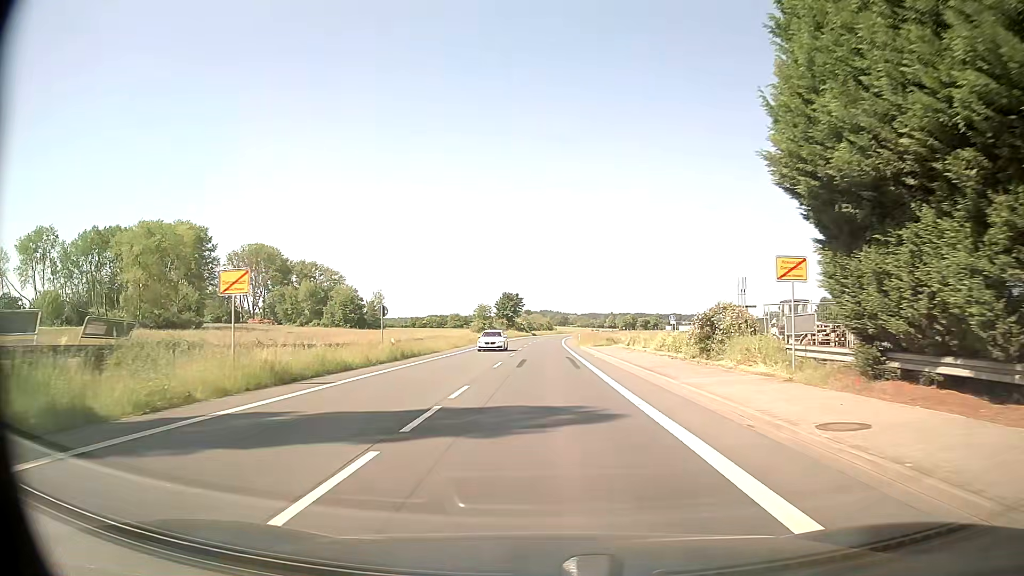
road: secondary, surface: asphalt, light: Day
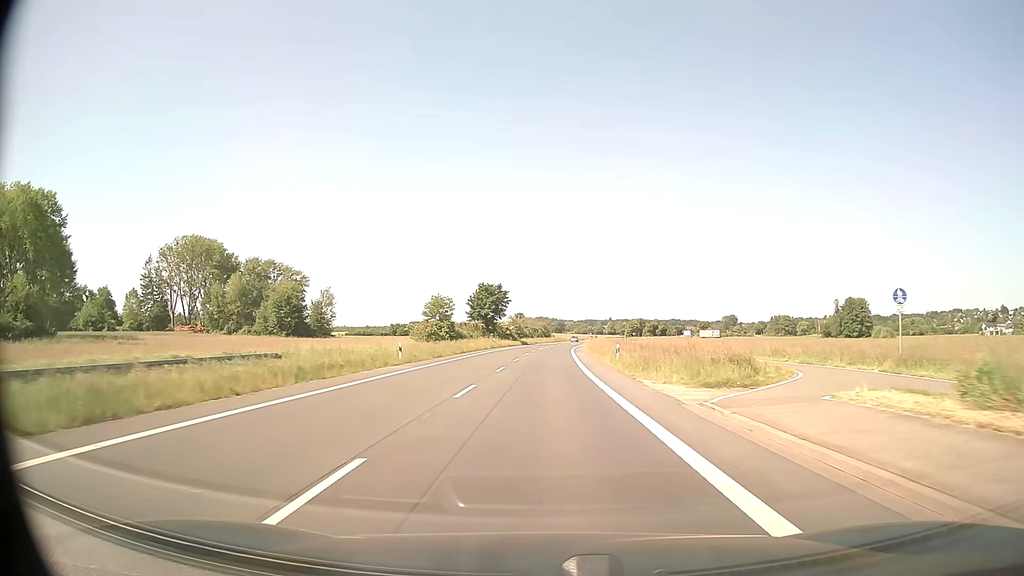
(+0.4, +46.5) m; +1°
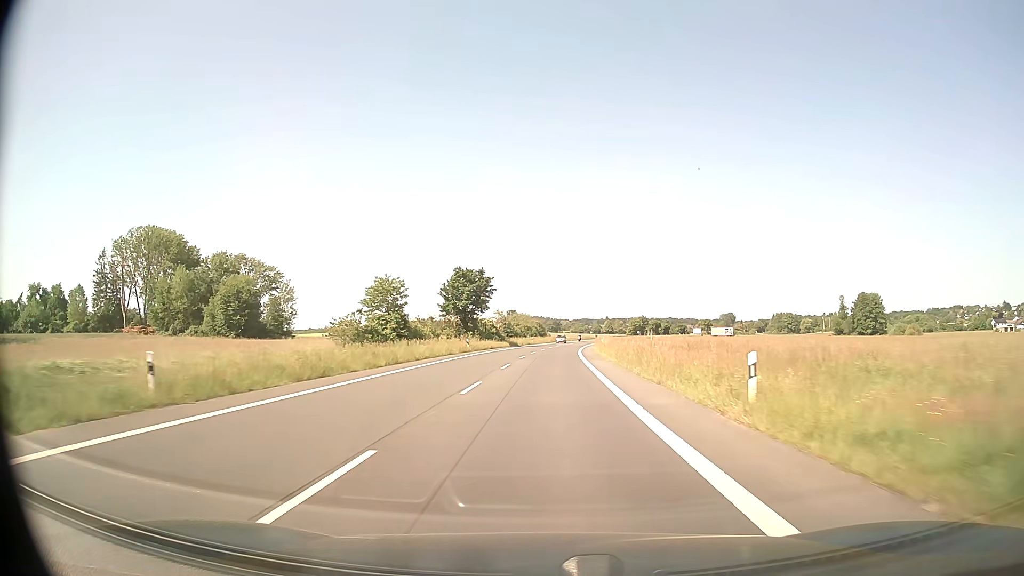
(+0.1, +23.8) m; 0°
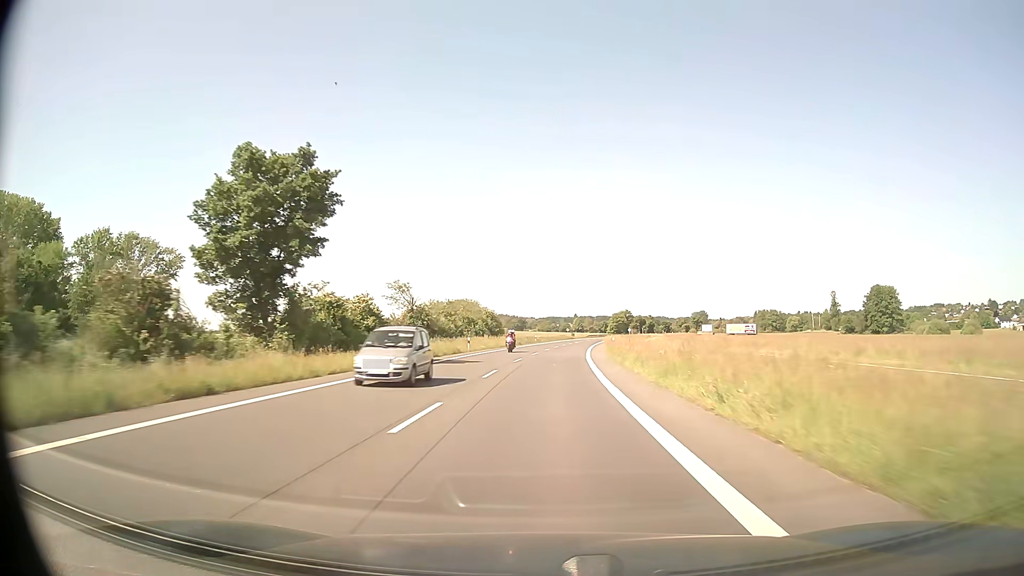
(+1.3, +54.9) m; +3°
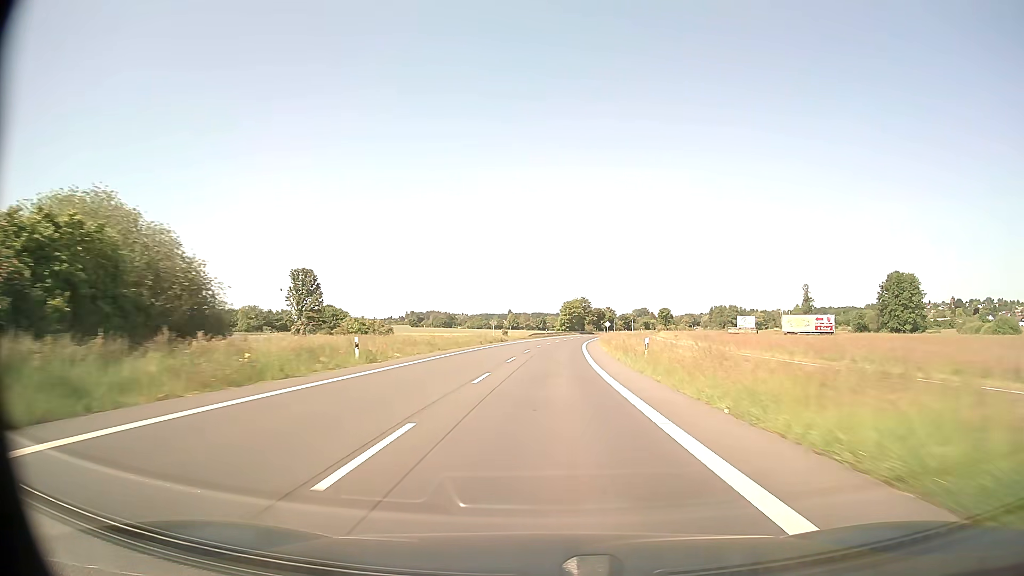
(+3.4, +75.3) m; +6°
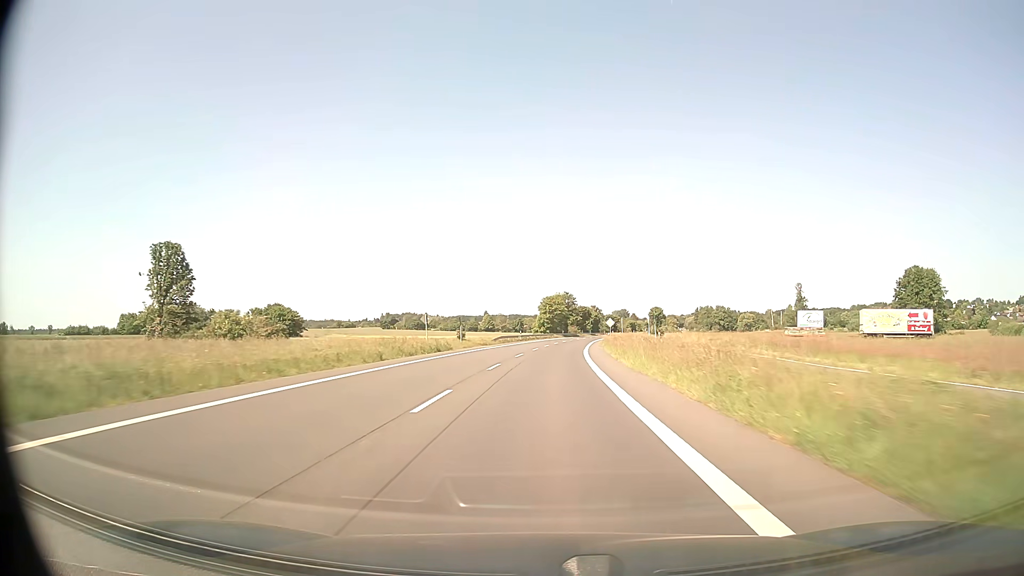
(+0.5, +30.4) m; +2°
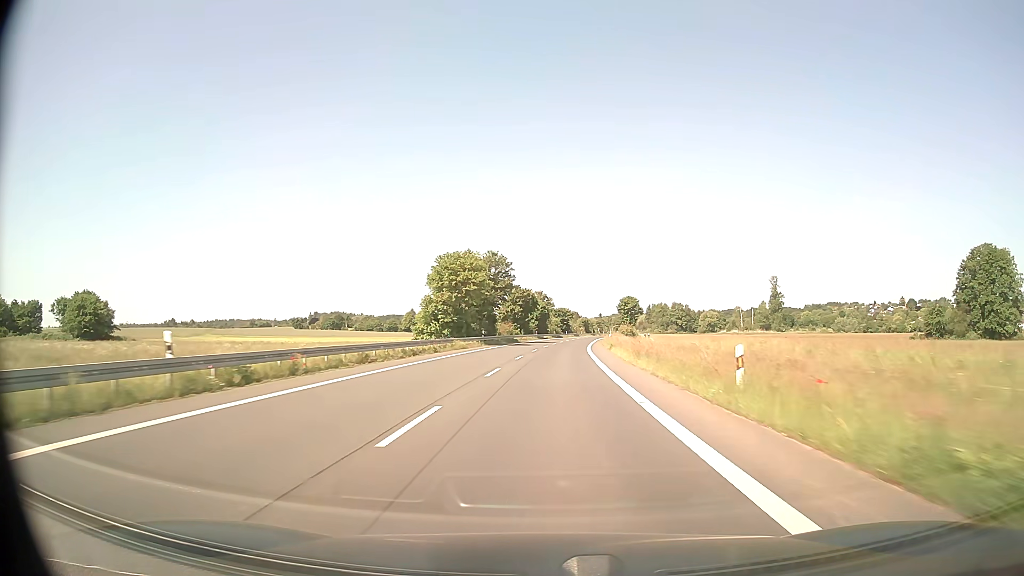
(+3.3, +74.5) m; +5°
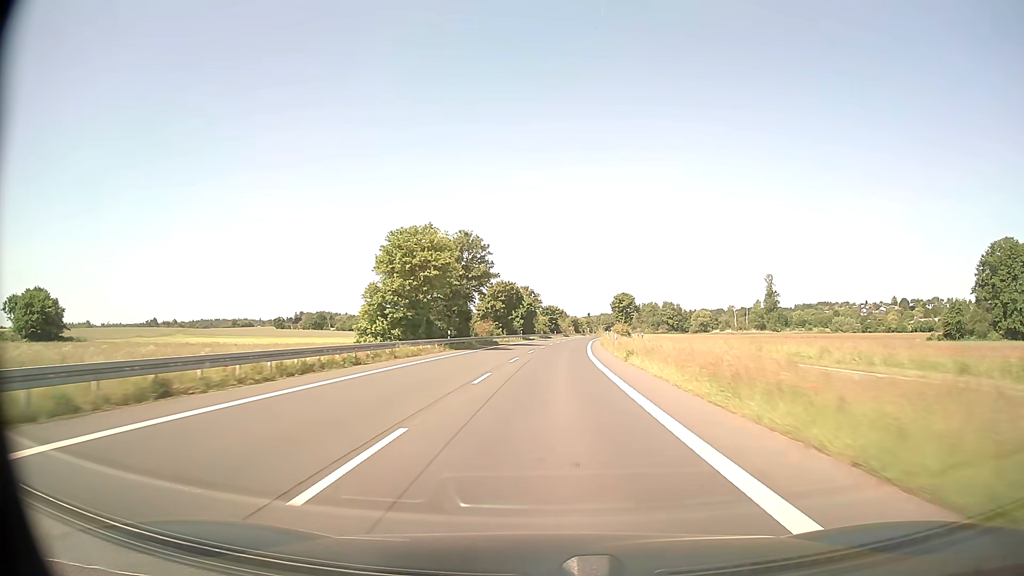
(+0.1, +14.5) m; +1°
(0, +10) (0, +20) (+1, +30) (+1, +40) (+1, +50) (+2, +60) (+3, +70) (+4, +80) (+5, +90) (+6, +100) m
